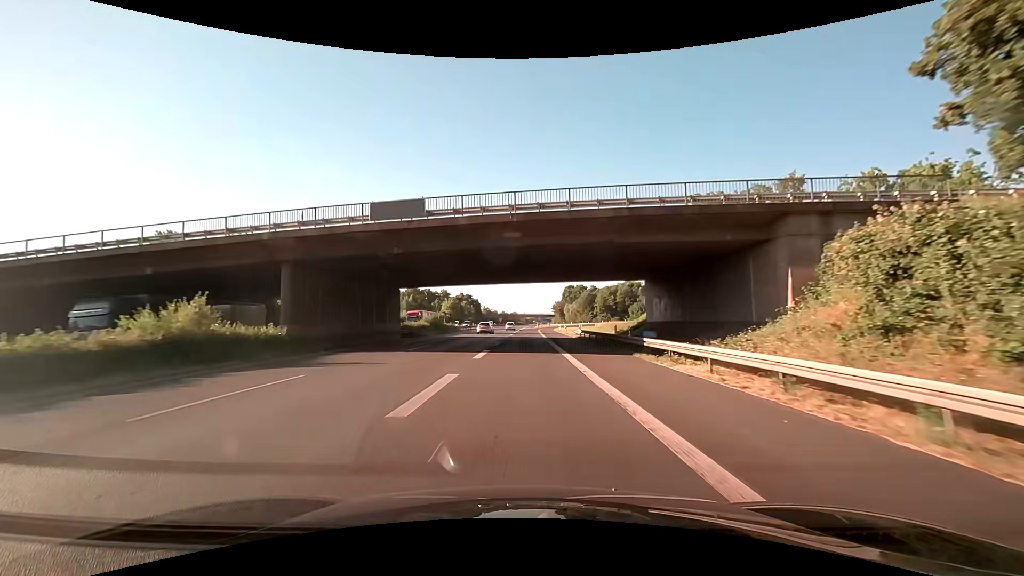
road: motorway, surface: asphalt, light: Day
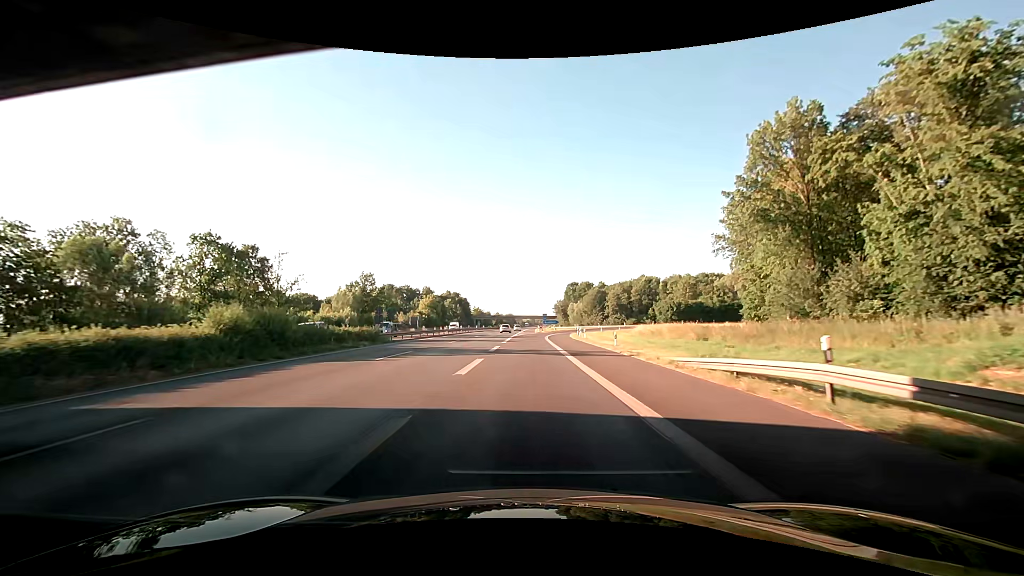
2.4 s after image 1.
(+0.2, +41.4) m; +2°
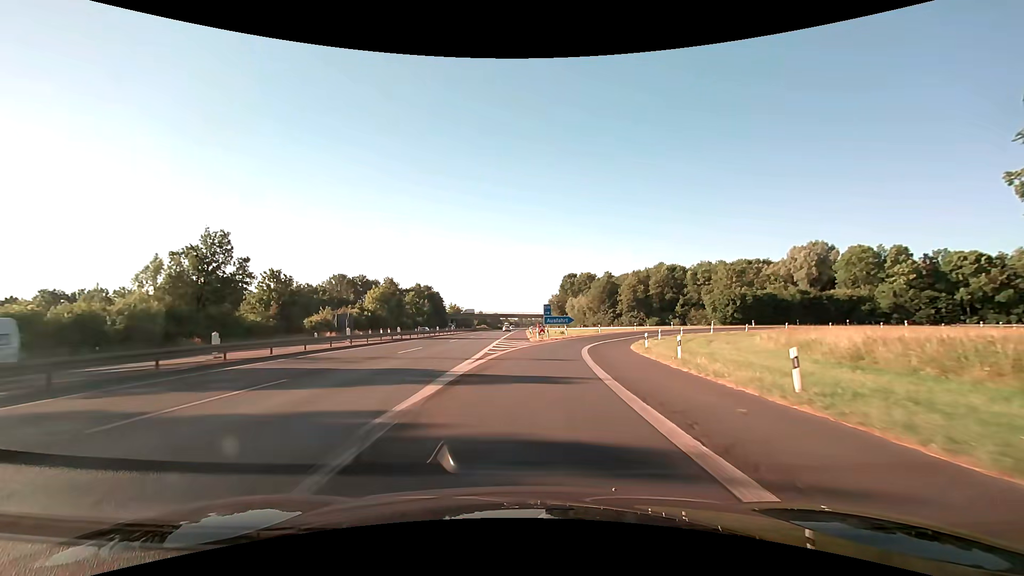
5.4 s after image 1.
(-0.5, +48.3) m; 0°
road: motorway_link
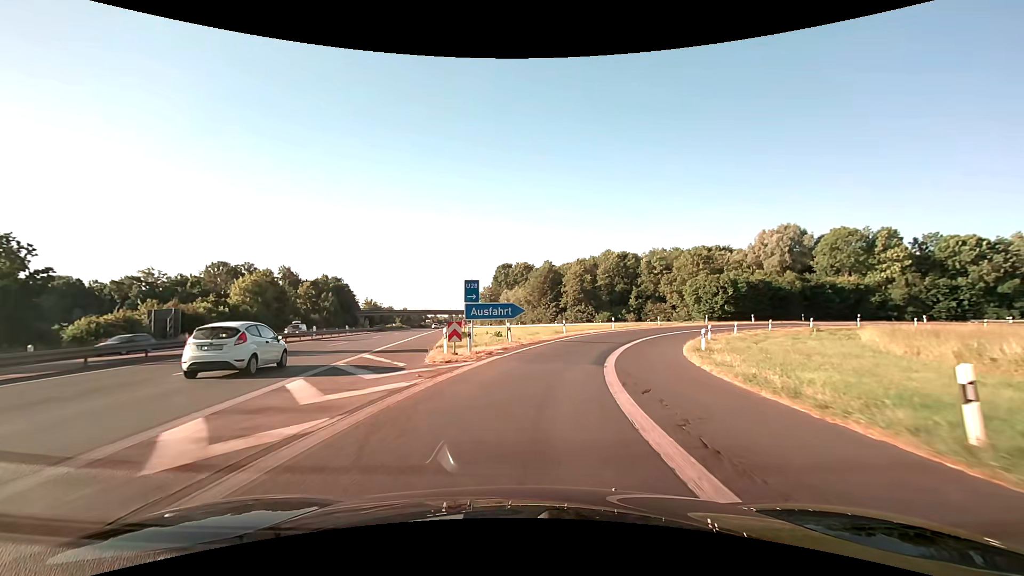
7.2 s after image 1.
(+1.5, +27.4) m; +7°
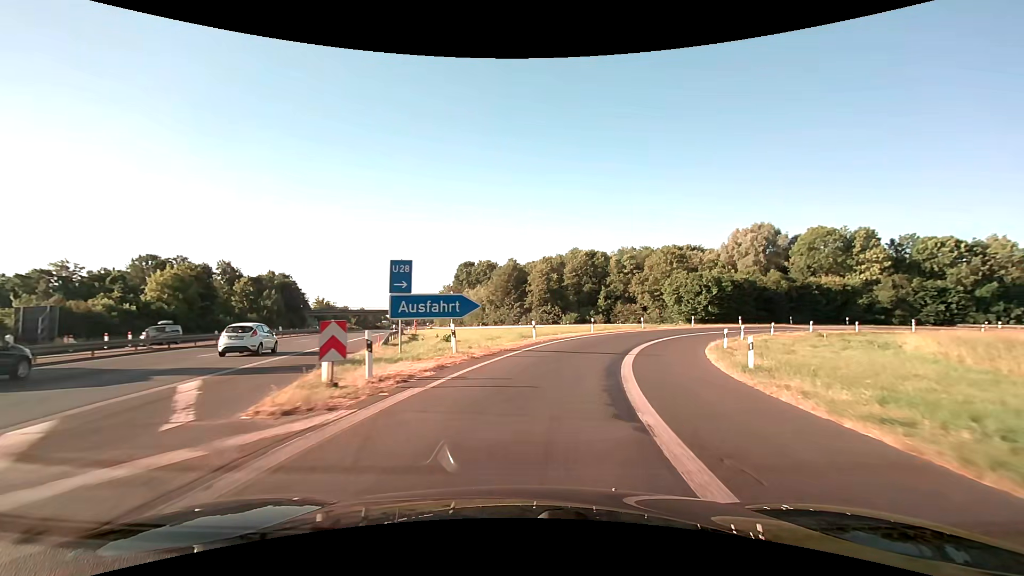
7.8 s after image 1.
(+0.3, +9.0) m; +4°
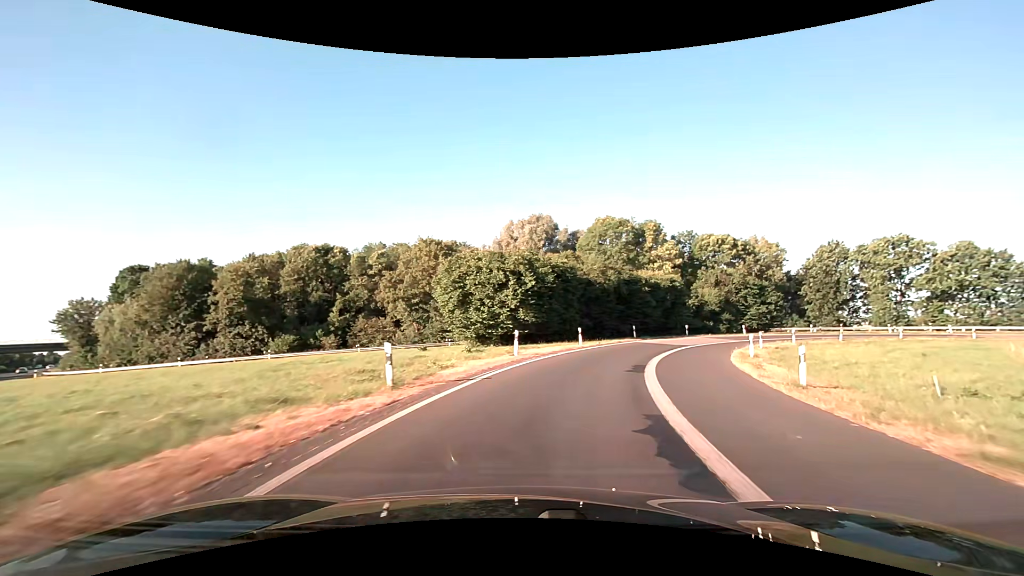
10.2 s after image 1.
(+7.5, +33.7) m; +27°
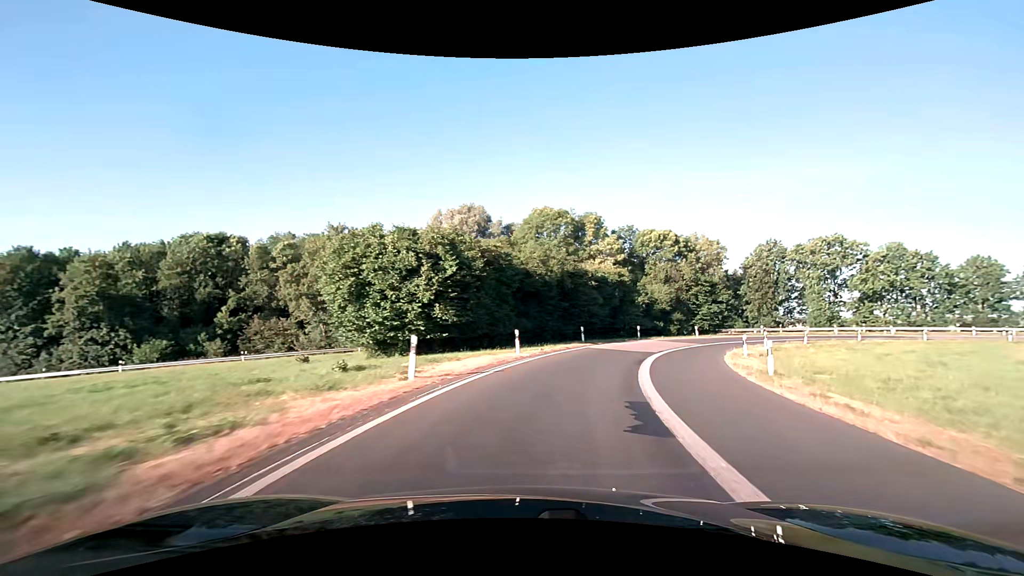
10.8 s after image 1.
(+0.6, +8.5) m; +8°
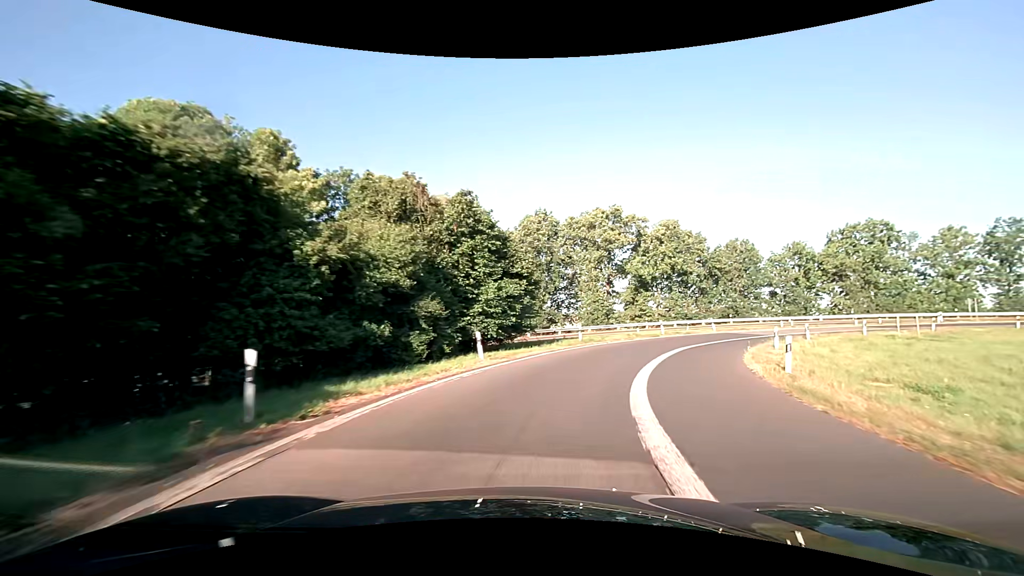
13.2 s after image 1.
(+8.3, +31.8) m; +29°
(+1, +10) (+4, +20) (+8, +28) (+14, +36) (+22, +43) (+30, +48) (+40, +51) (+50, +52) (+60, +50) (+69, +47) m
